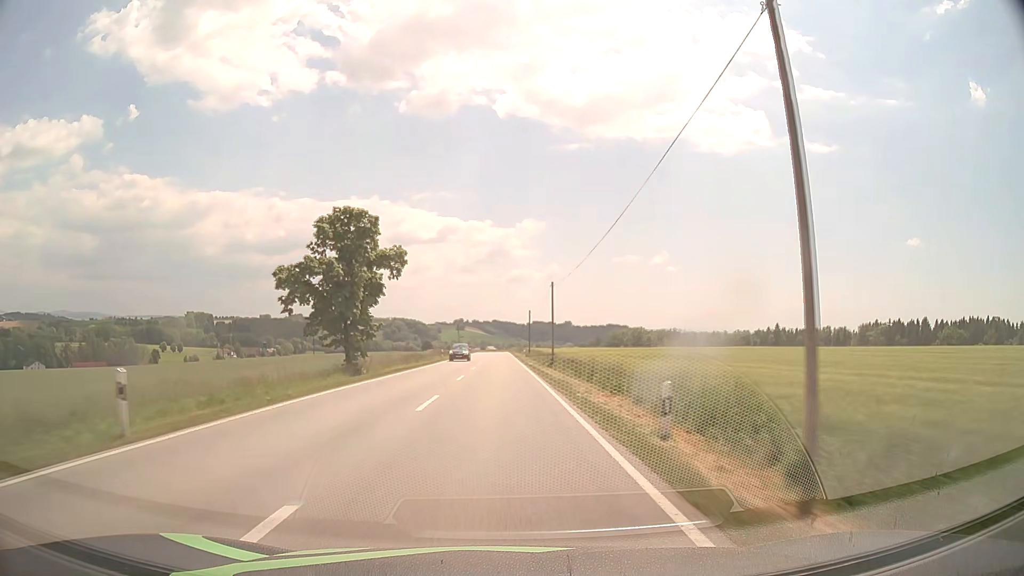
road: secondary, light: Day
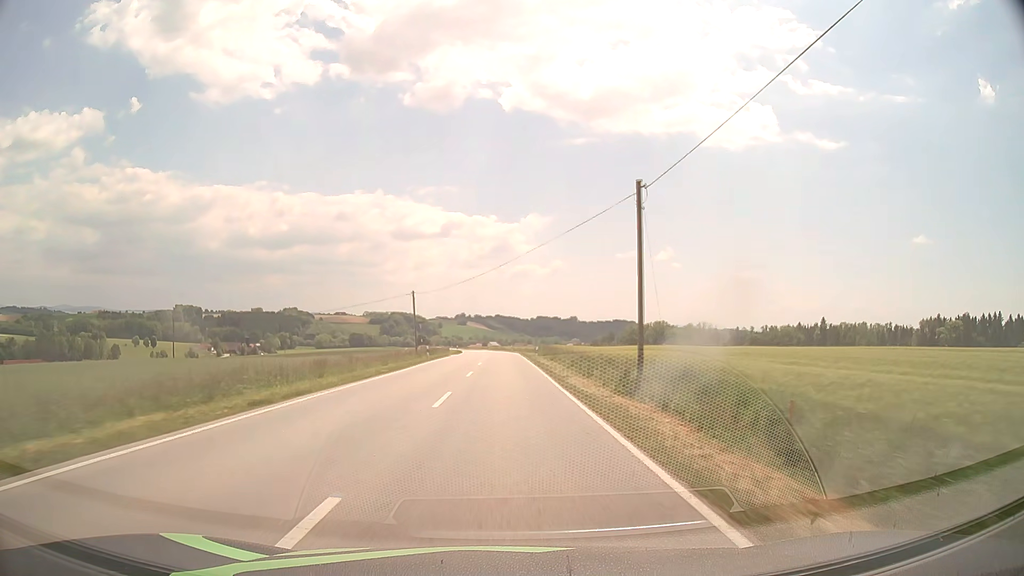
(-0.5, +71.4) m; 0°
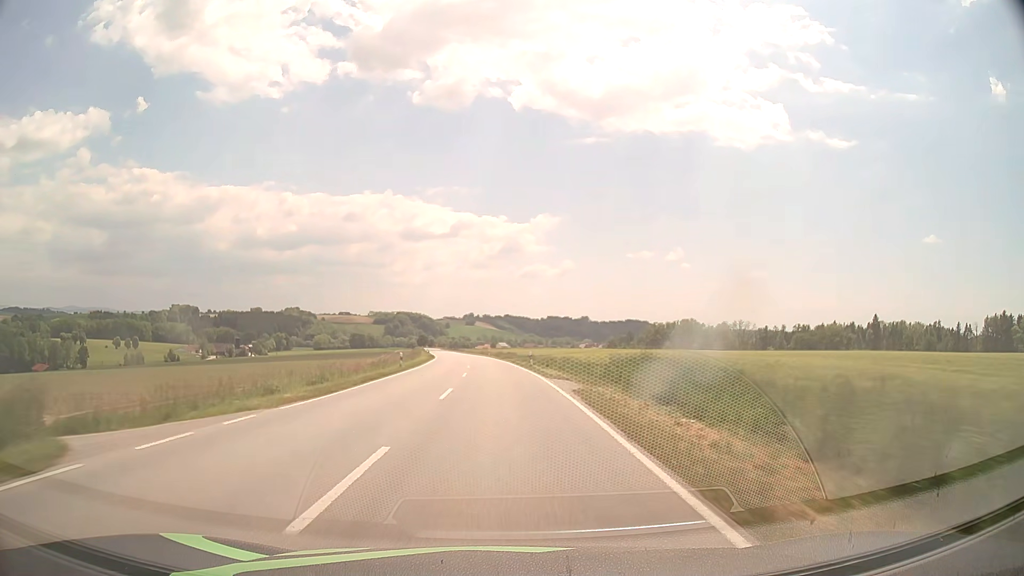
(+0.1, +56.9) m; -1°
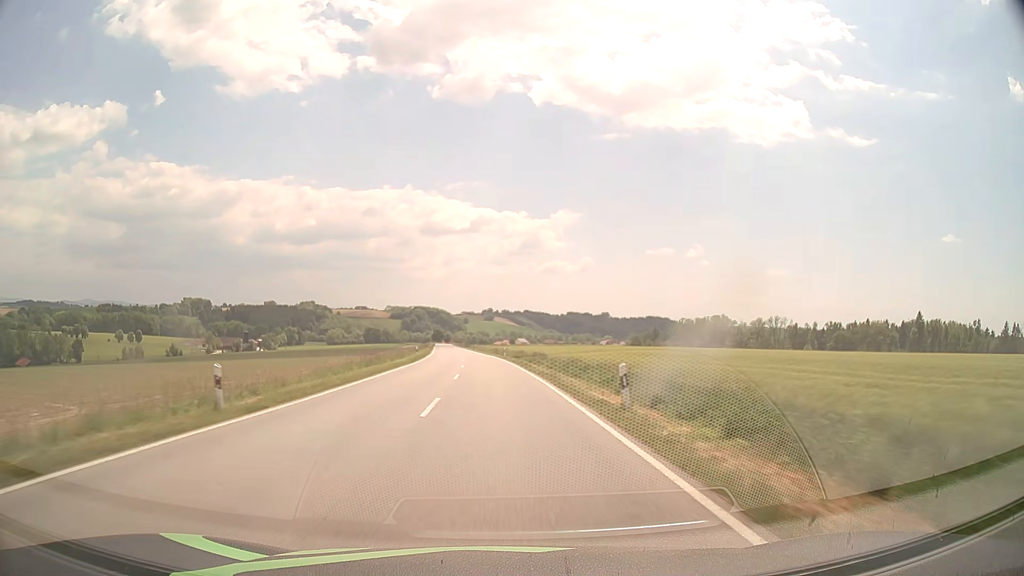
(-0.3, +28.4) m; -1°
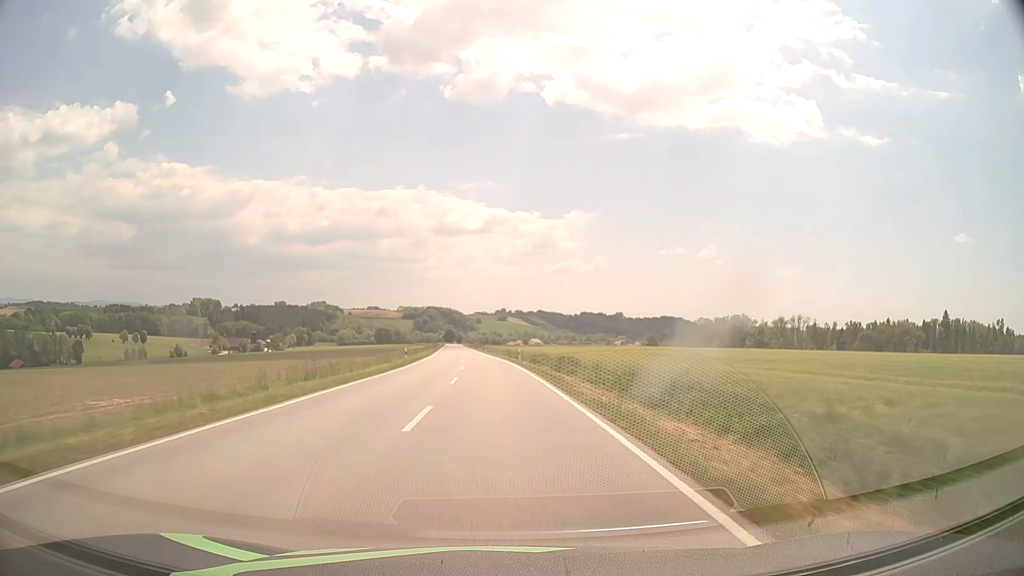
(-0.2, +14.2) m; -1°
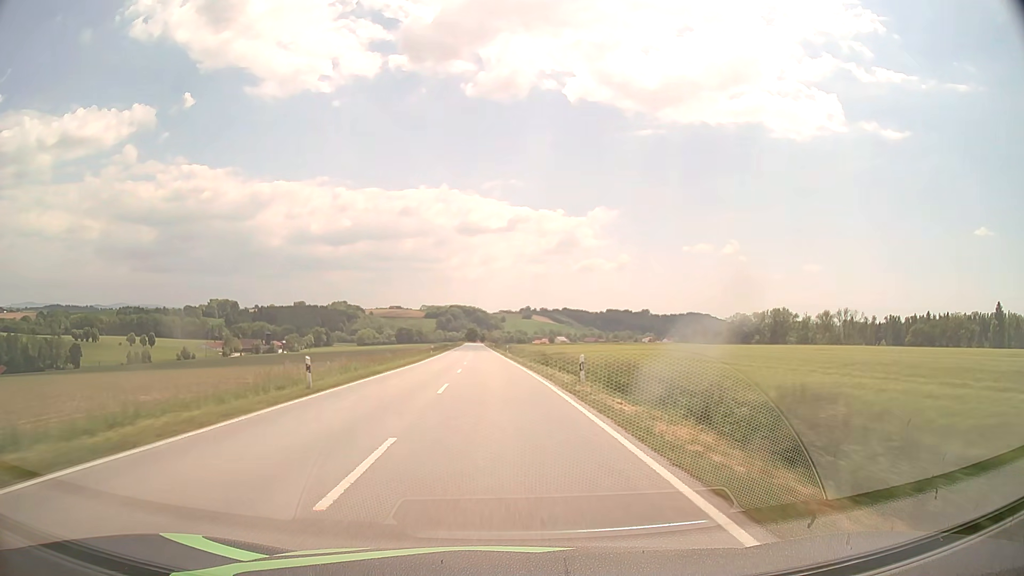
(-0.5, +28.5) m; -2°
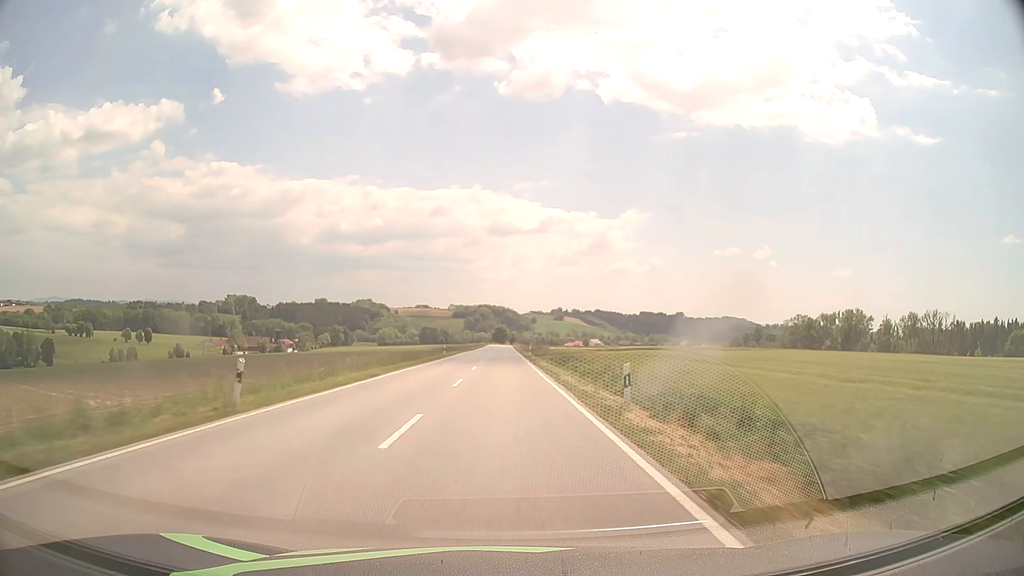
(-1.7, +56.9) m; -3°
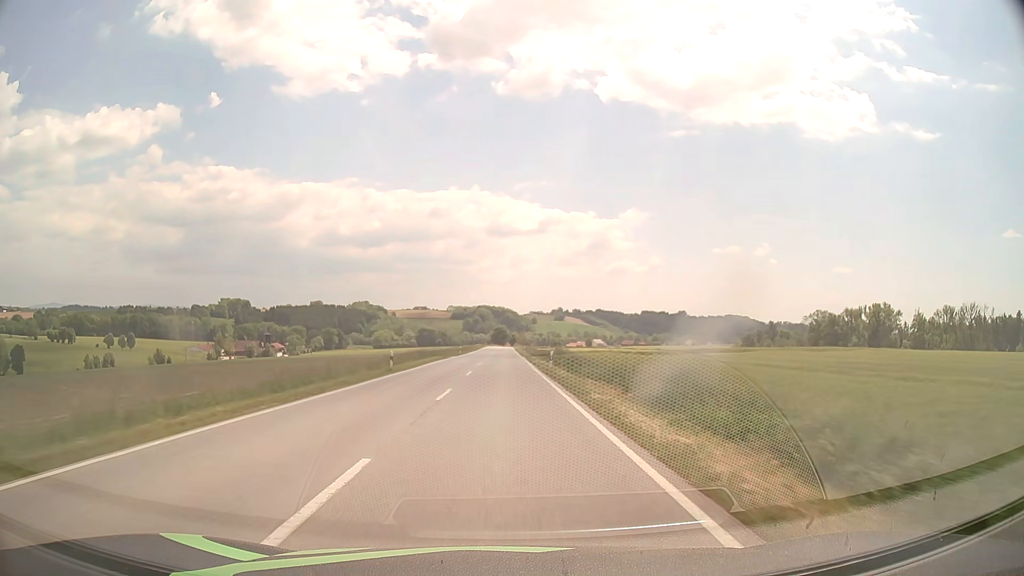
(0.0, +28.5) m; 0°
(0, +10) (0, +20) (0, +30) (0, +40) (0, +50) (0, +60) (0, +70) (0, +80) (0, +90) (0, +100) m
